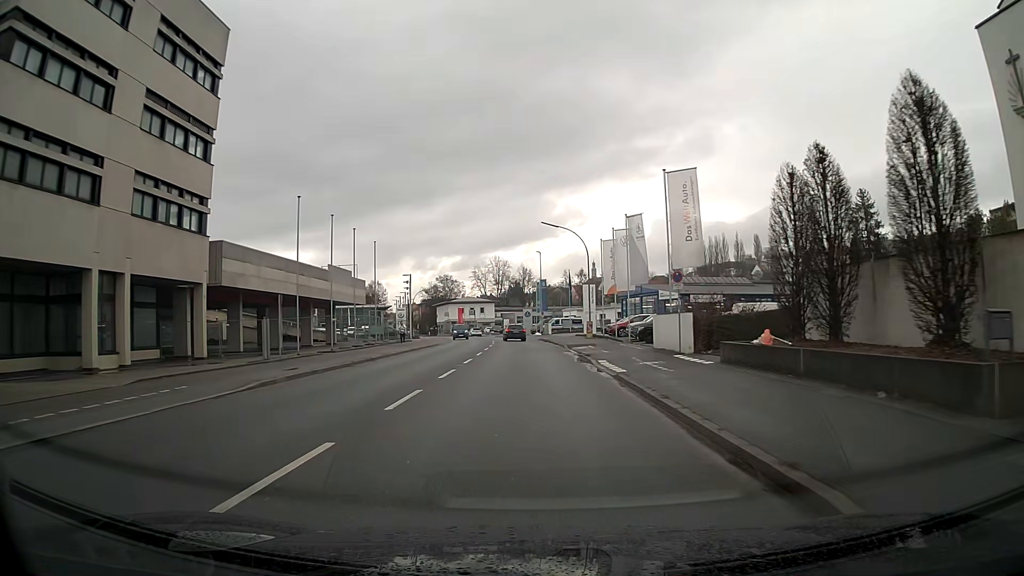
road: tertiary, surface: asphalt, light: Day
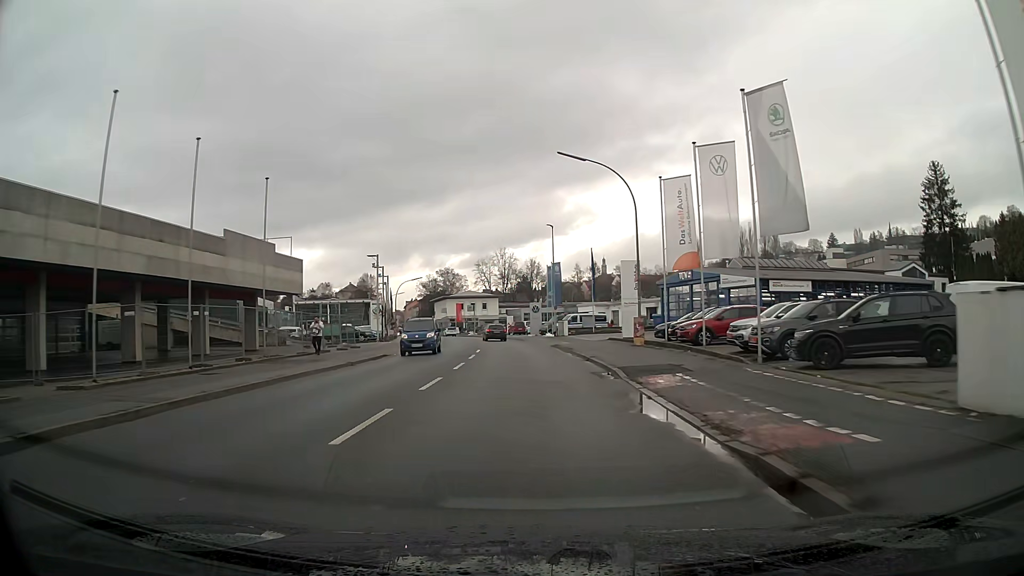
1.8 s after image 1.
(-0.1, +21.5) m; -1°
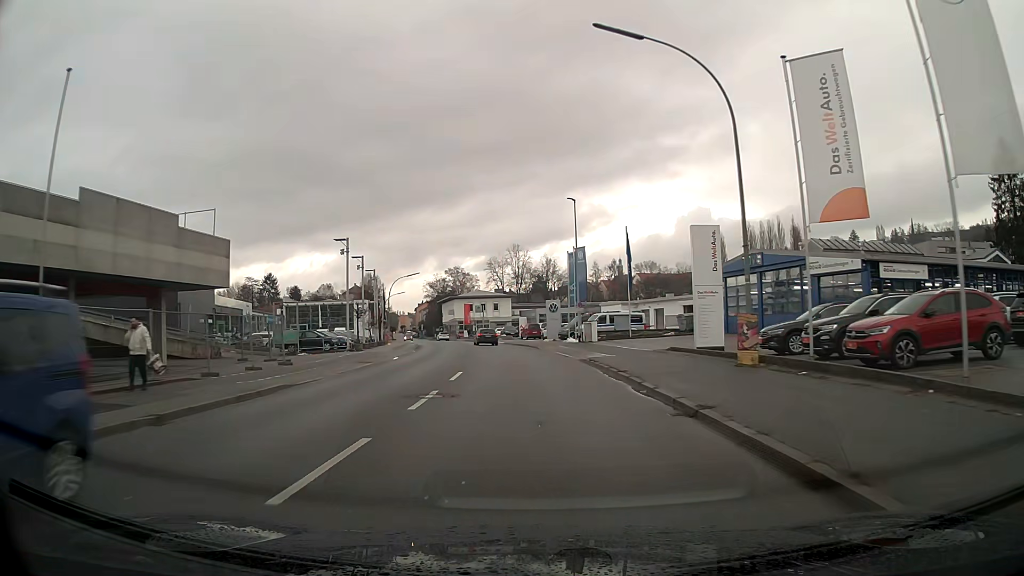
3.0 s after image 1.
(-0.1, +14.5) m; -1°
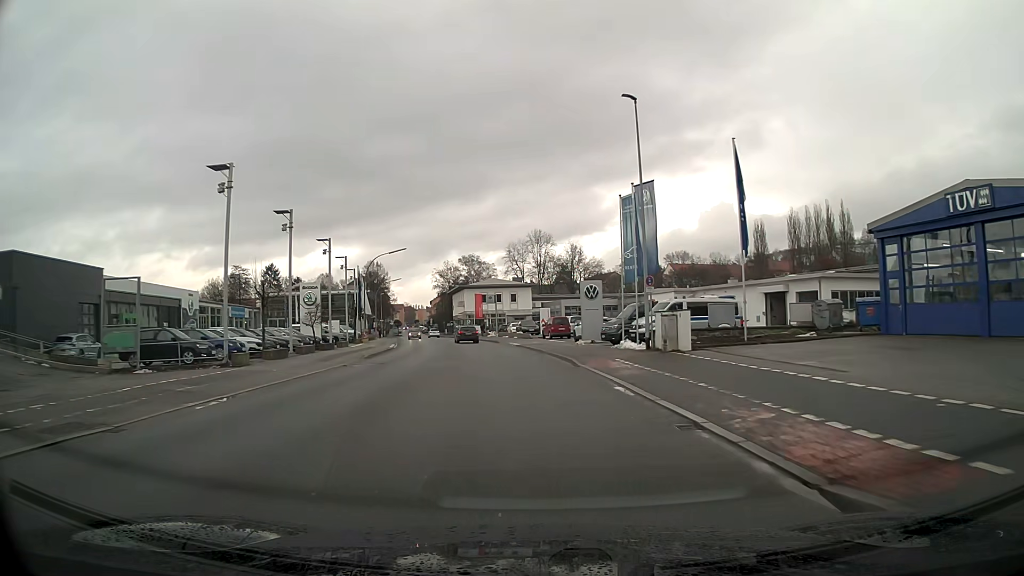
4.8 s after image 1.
(-0.4, +22.0) m; -2°
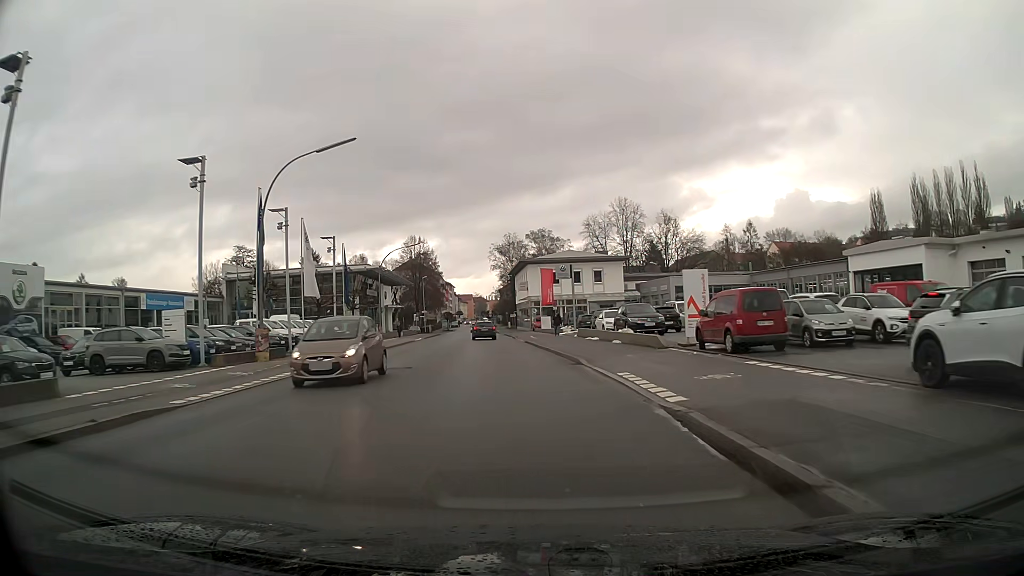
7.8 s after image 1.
(-2.0, +37.1) m; -7°
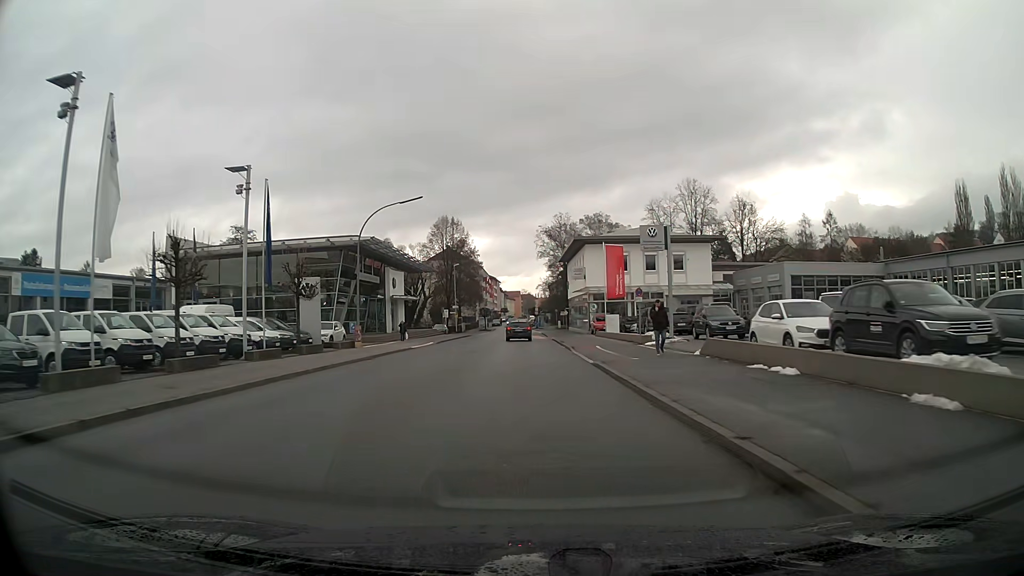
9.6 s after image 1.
(-0.8, +22.3) m; -4°
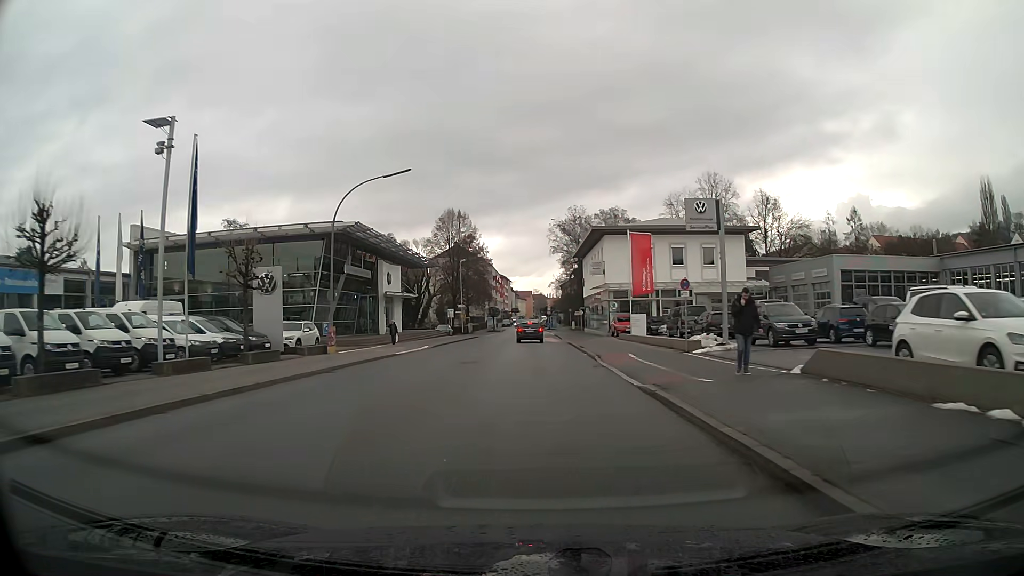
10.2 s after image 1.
(0.0, +7.4) m; -1°
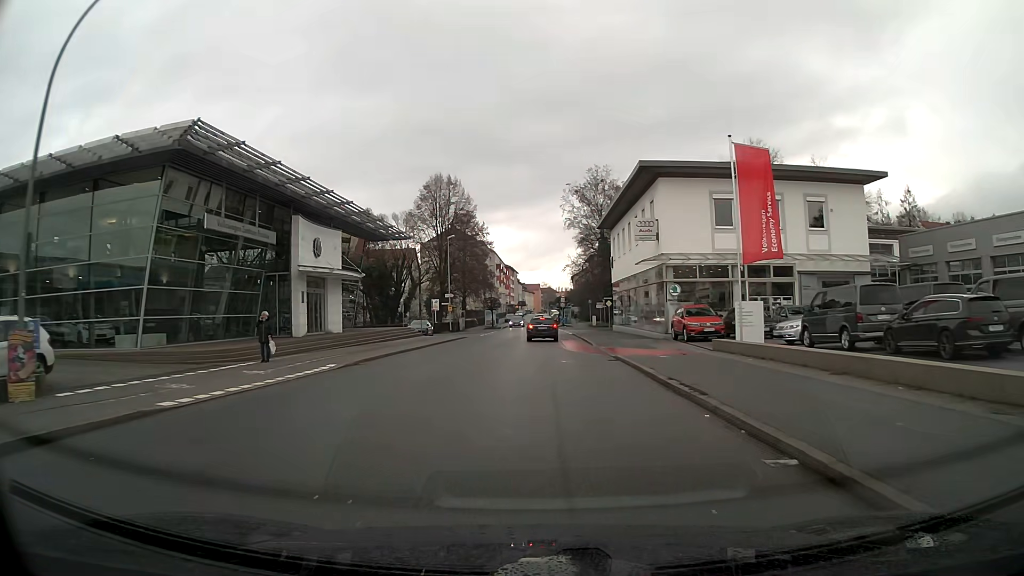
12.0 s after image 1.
(-0.1, +21.7) m; 0°
(0, +10) (0, +20) (0, +30) (0, +40) (0, +50) (0, +60) (0, +70) (0, +80) (0, +90) (0, +100) m
